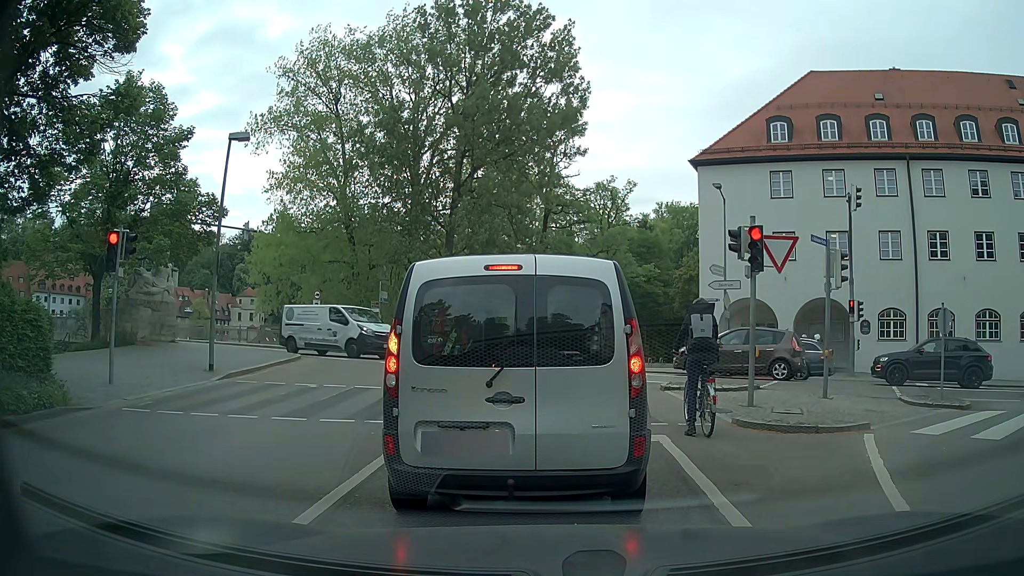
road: residential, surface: asphalt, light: Day
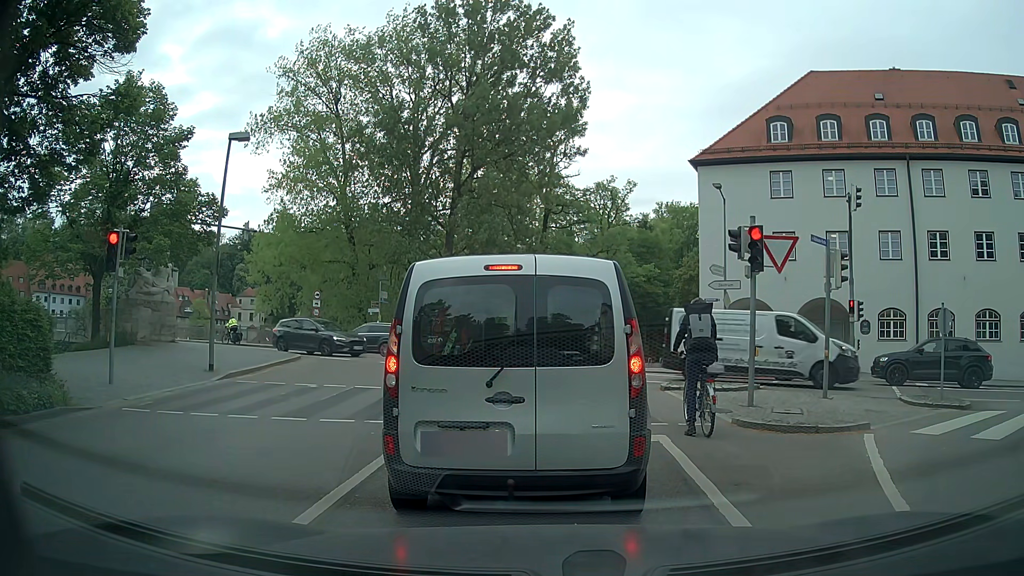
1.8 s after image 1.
(0.0, 0.0) m; 0°
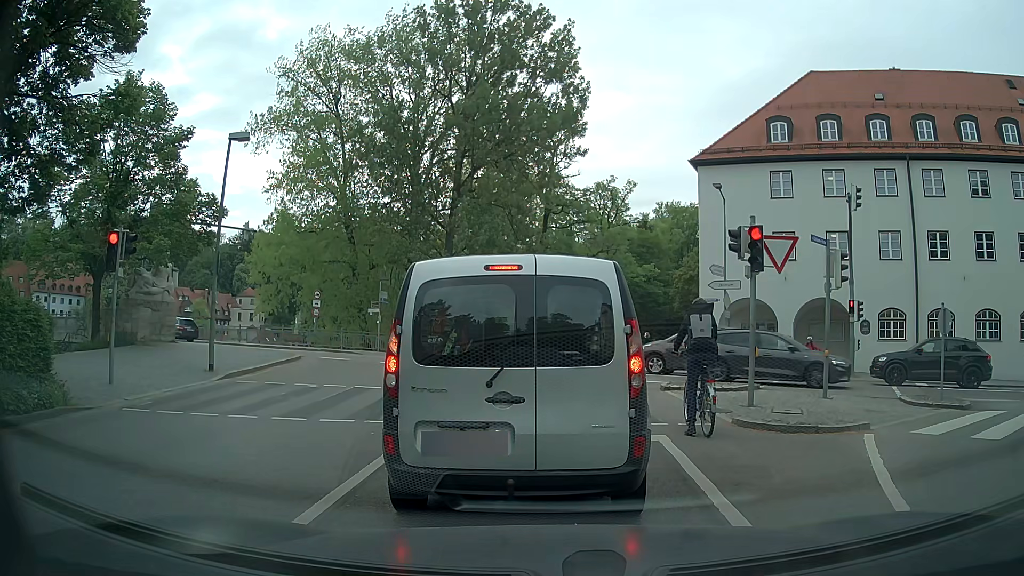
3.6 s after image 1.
(0.0, 0.0) m; 0°
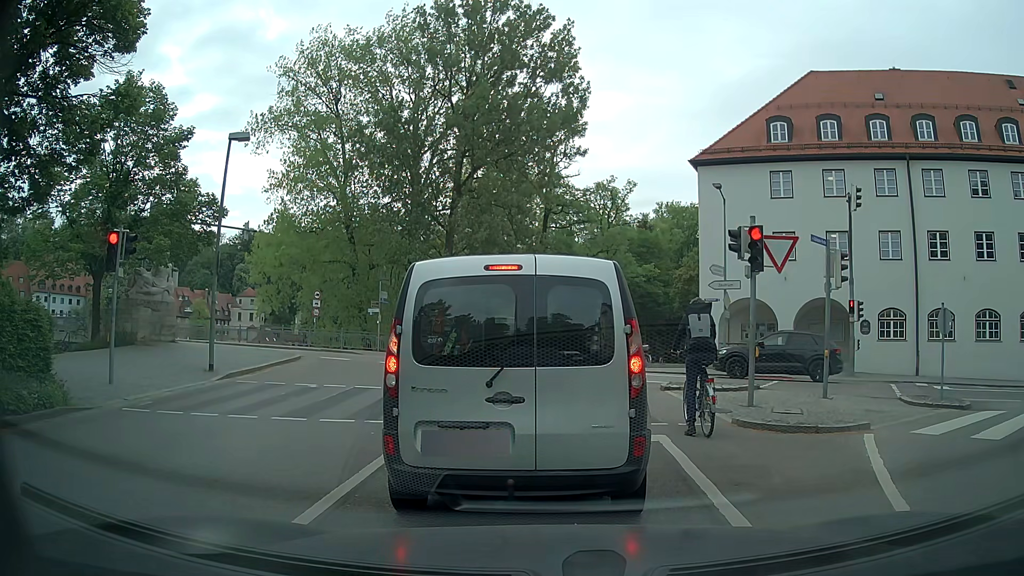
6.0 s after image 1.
(0.0, 0.0) m; 0°
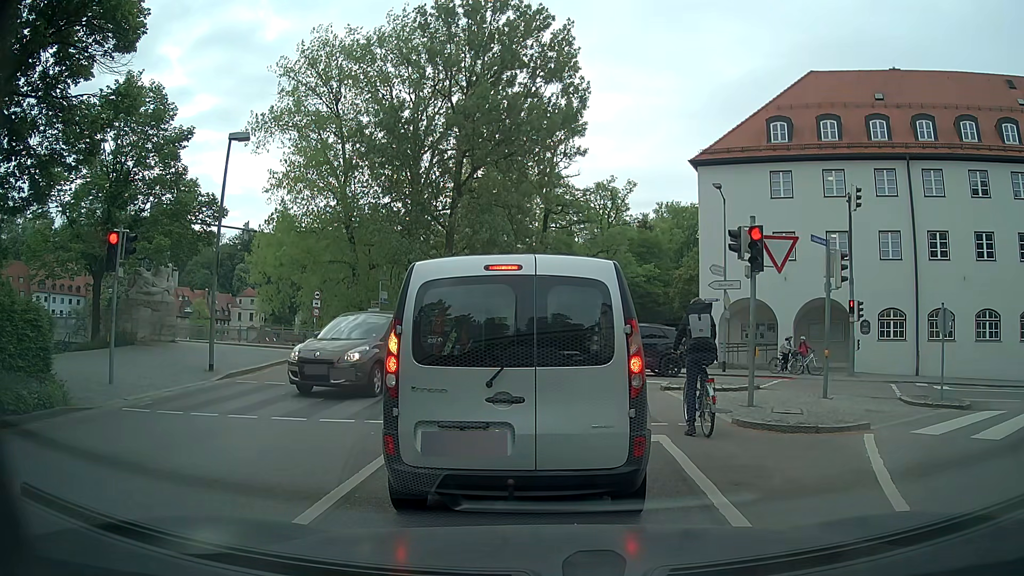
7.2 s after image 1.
(0.0, 0.0) m; 0°
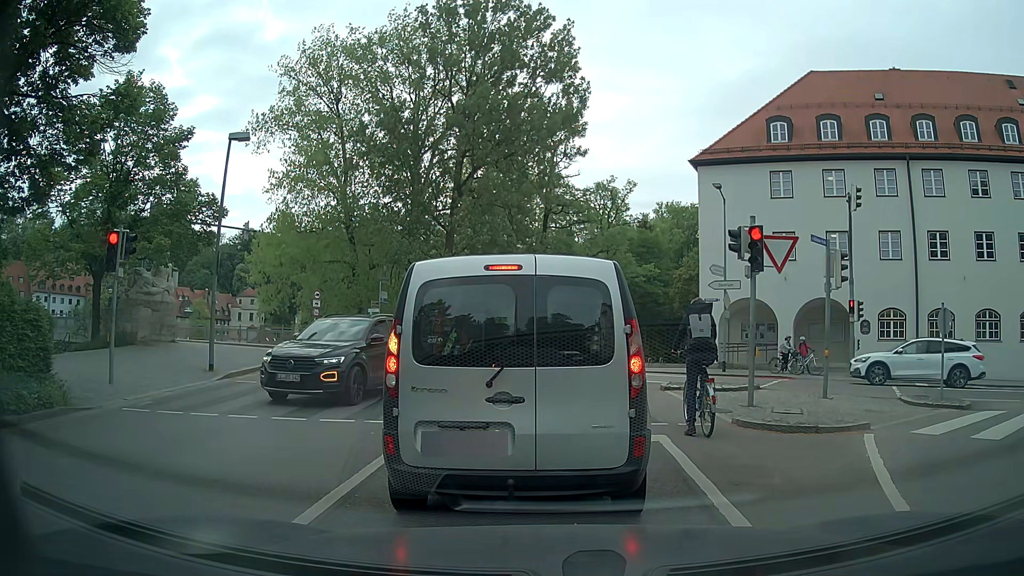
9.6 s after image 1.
(0.0, 0.0) m; 0°
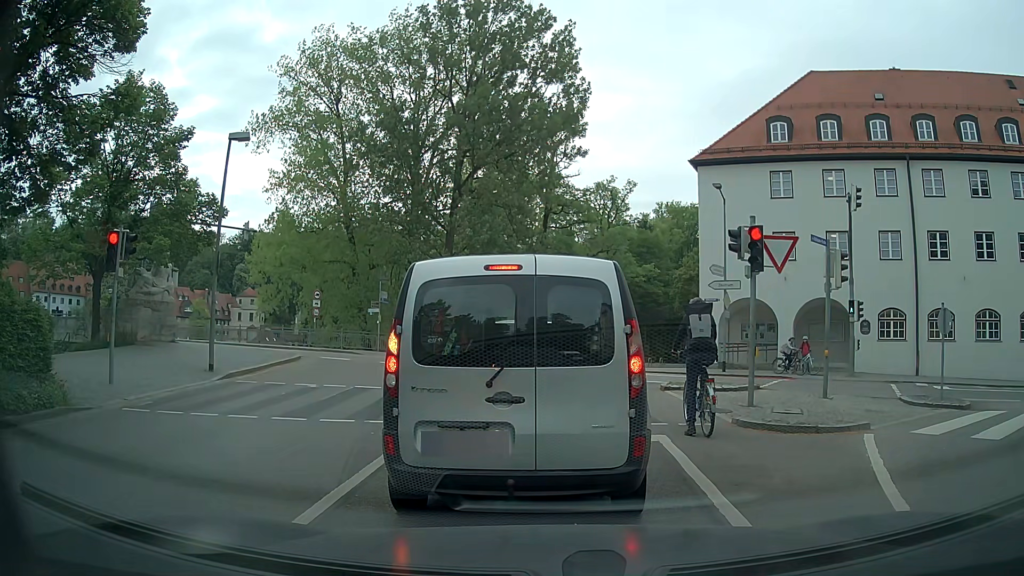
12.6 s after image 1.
(0.0, 0.0) m; 0°
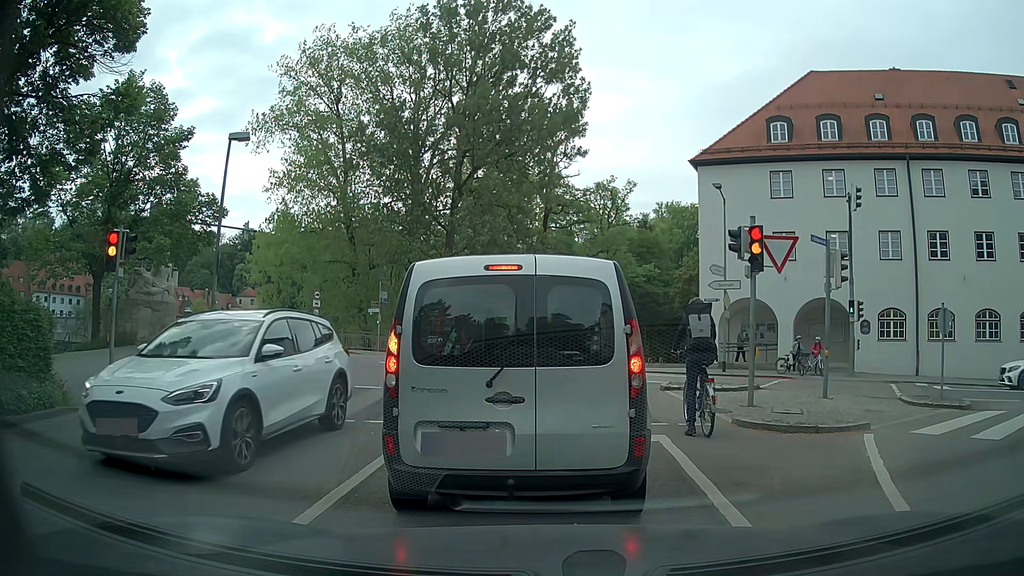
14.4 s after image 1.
(0.0, 0.0) m; 0°
